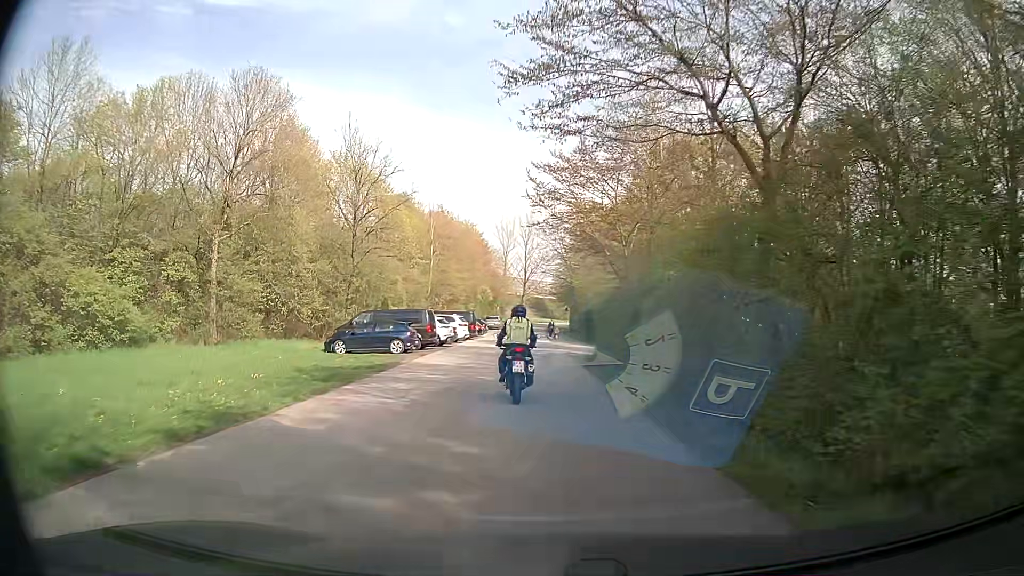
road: service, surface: asphalt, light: Day
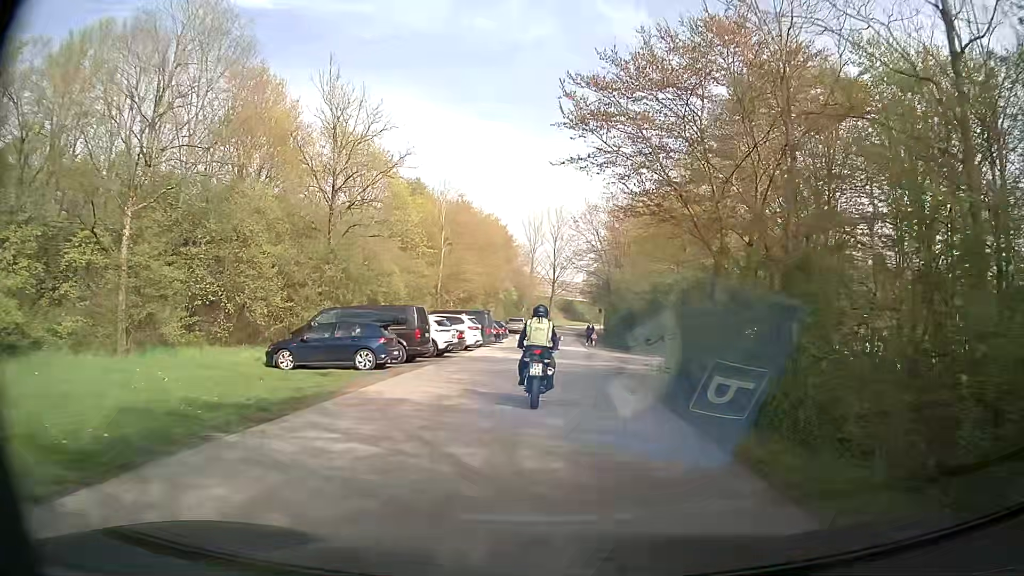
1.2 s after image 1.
(-0.4, +9.7) m; -3°
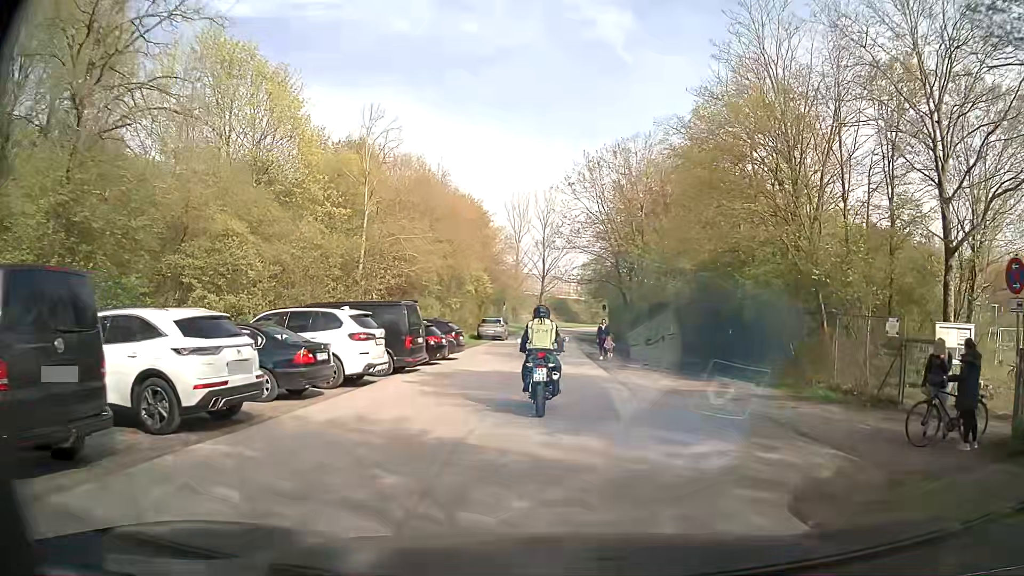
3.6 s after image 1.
(+0.2, +18.0) m; 0°
